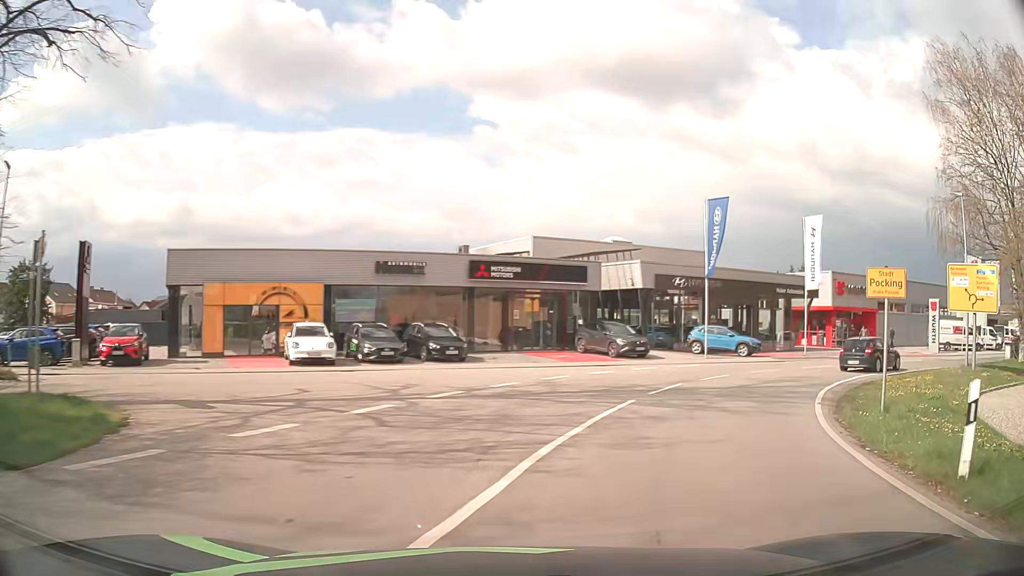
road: primary_link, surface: asphalt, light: Day
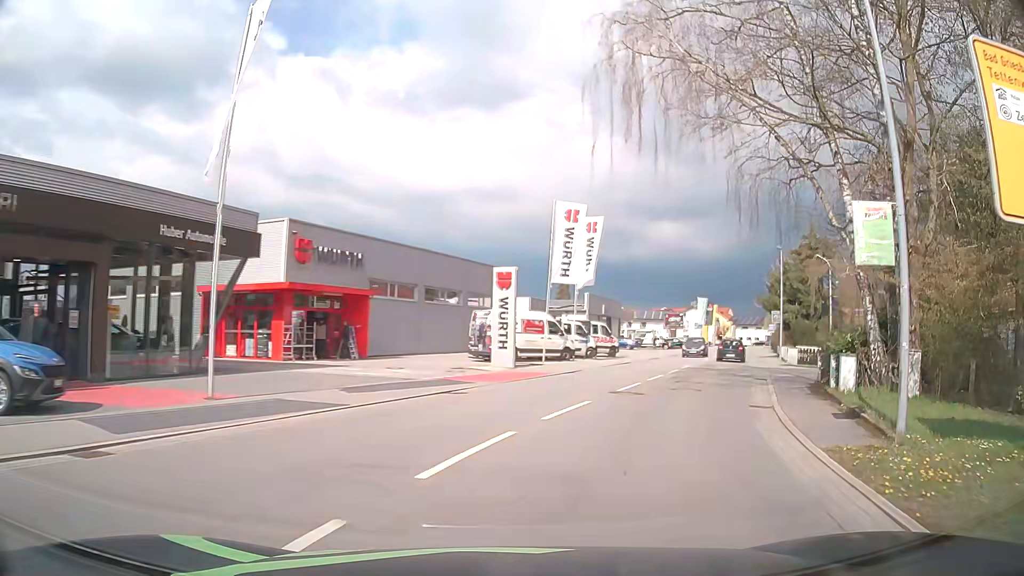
(+10.7, +24.5) m; +46°
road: secondary
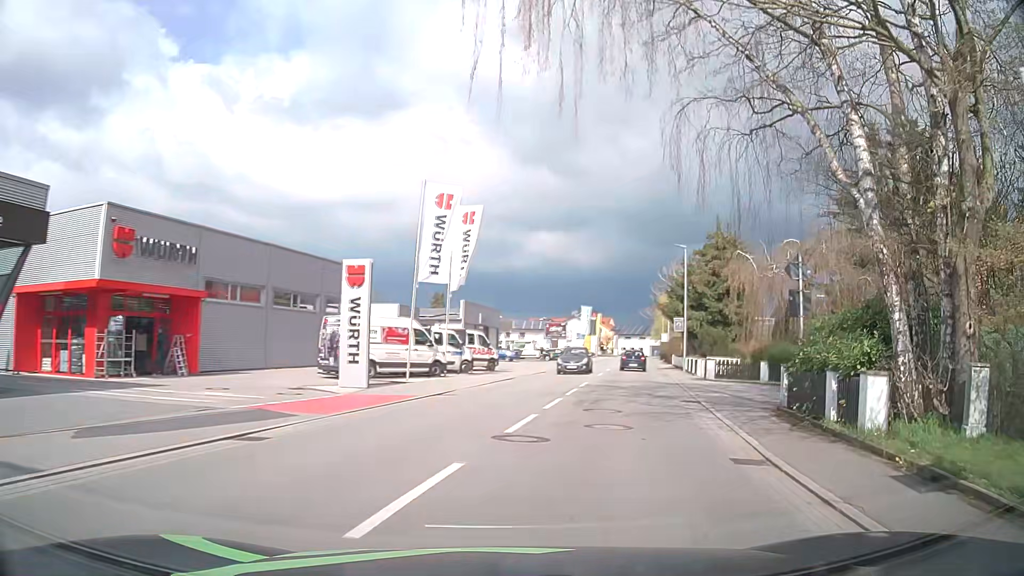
(+0.6, +6.0) m; +11°
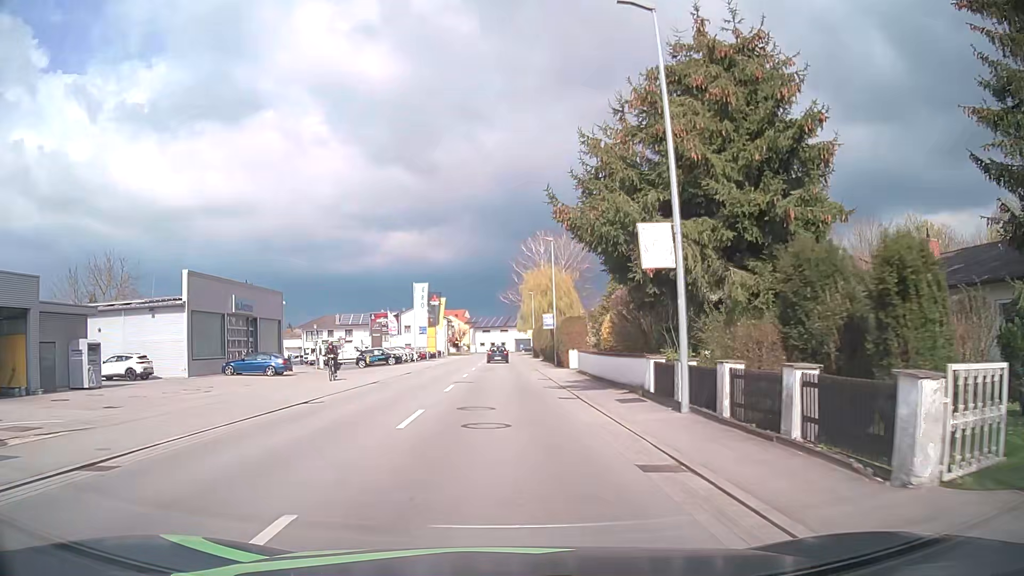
(+6.3, +32.1) m; +13°
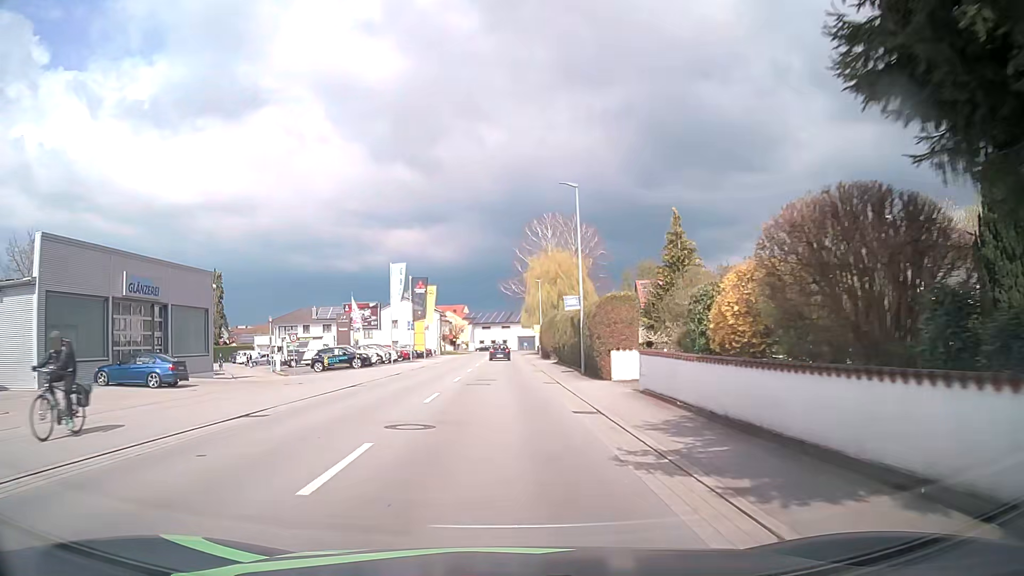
(0.0, +14.6) m; 0°
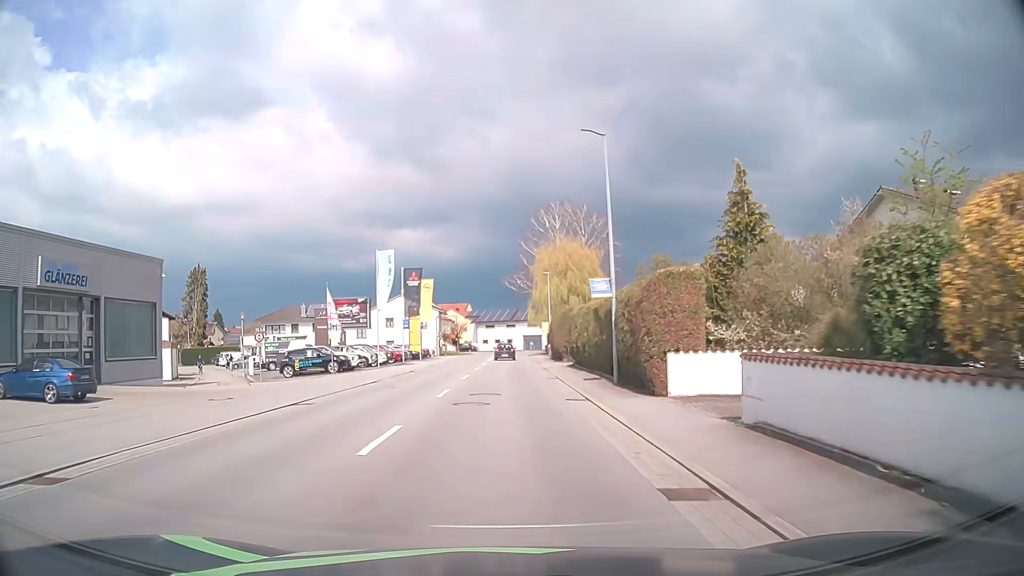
(-0.1, +7.4) m; -1°
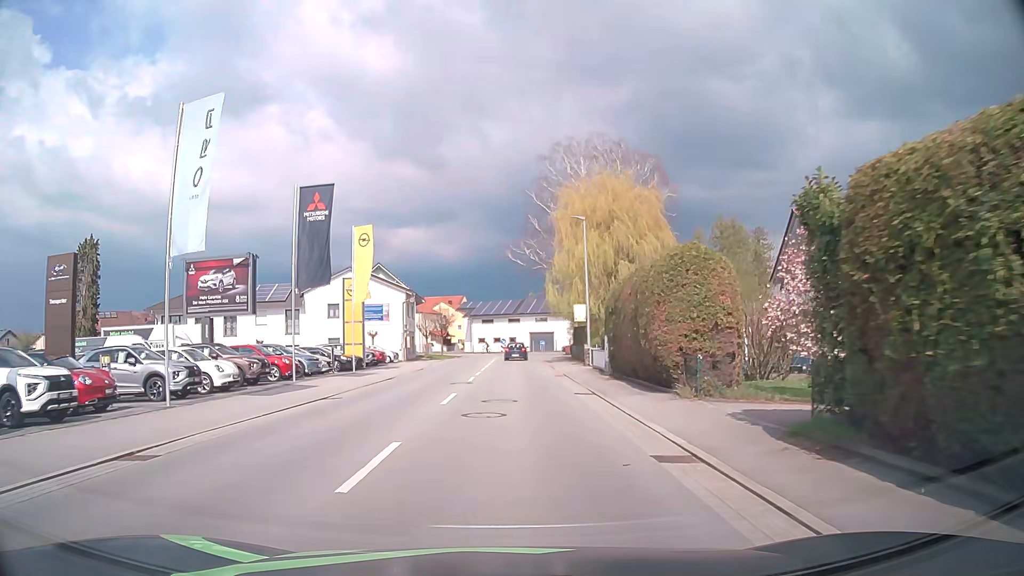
(+0.1, +29.1) m; 0°
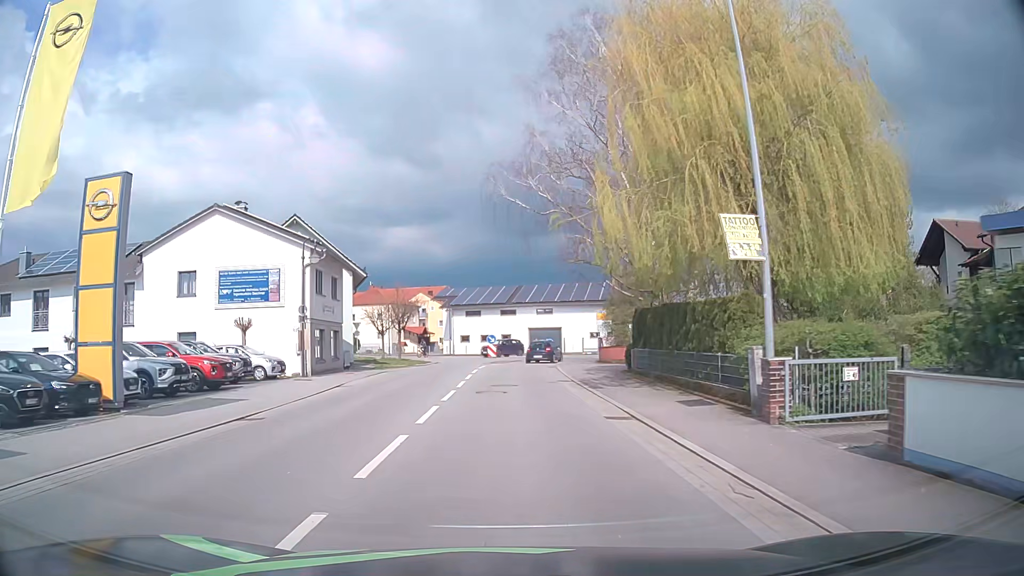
(+0.1, +26.4) m; +1°
